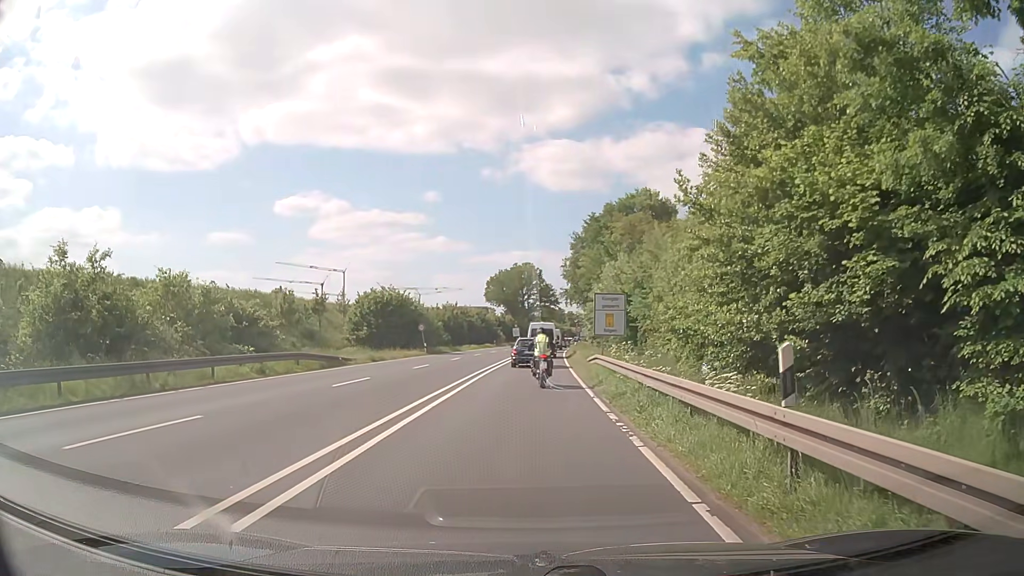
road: primary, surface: asphalt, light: Day
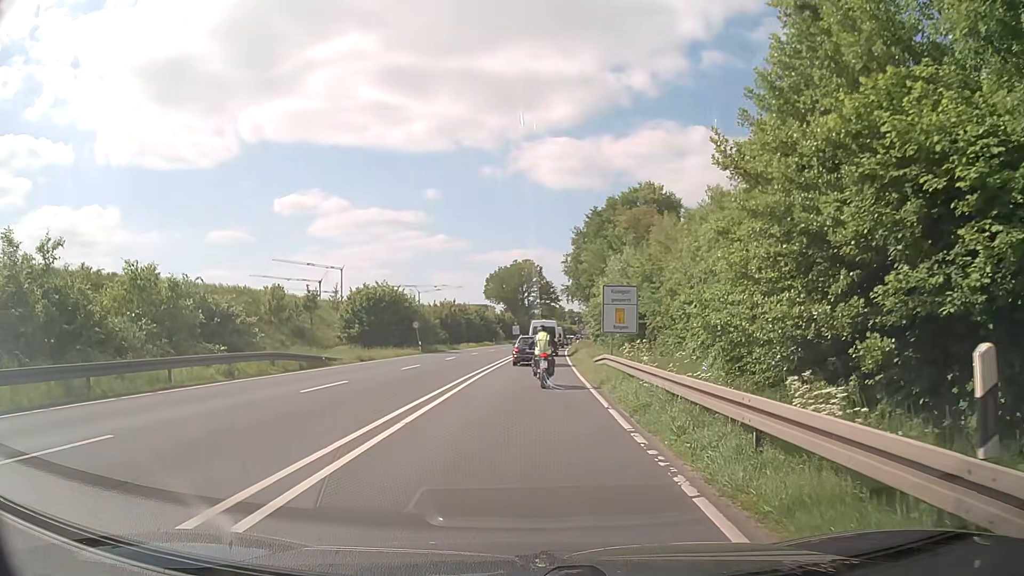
(0.0, +2.9) m; -1°
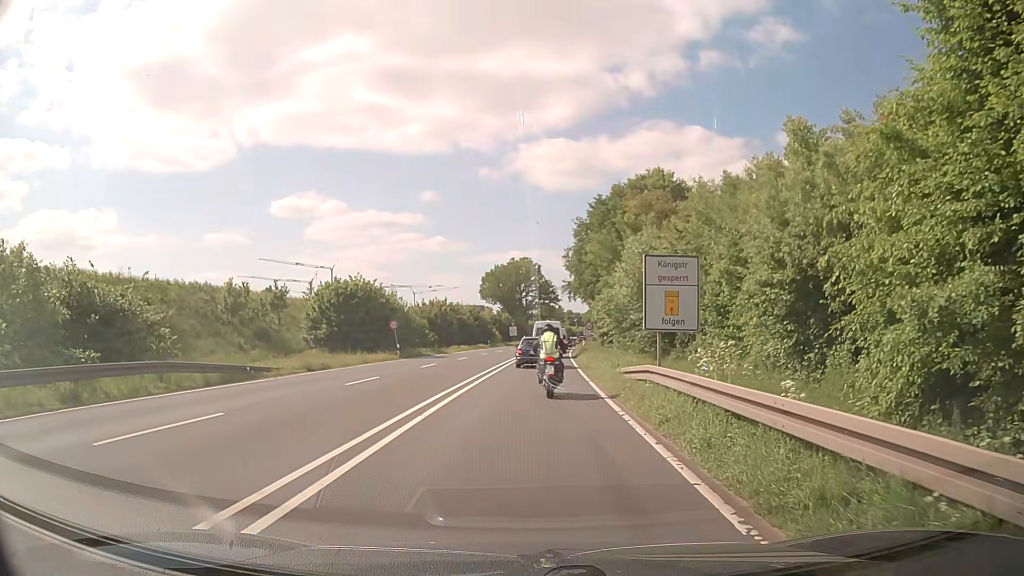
(+0.2, +8.6) m; +2°
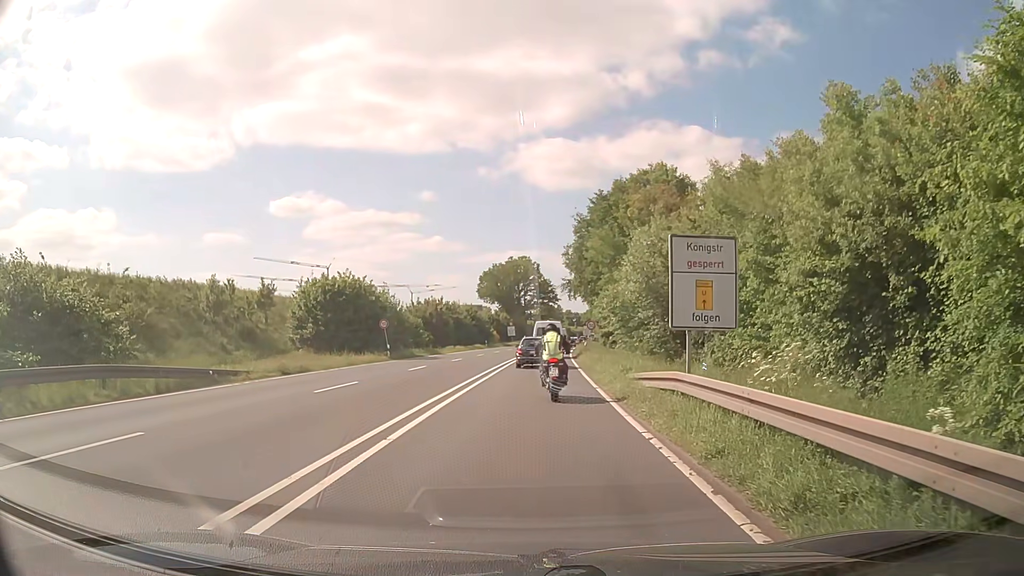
(-0.1, +2.8) m; -2°
(0, +10) (+1, +20) (+1, +30) (+2, +40) (+2, +50) (+3, +60) (+4, +70) (+4, +80) (+5, +90) (+6, +100) m
